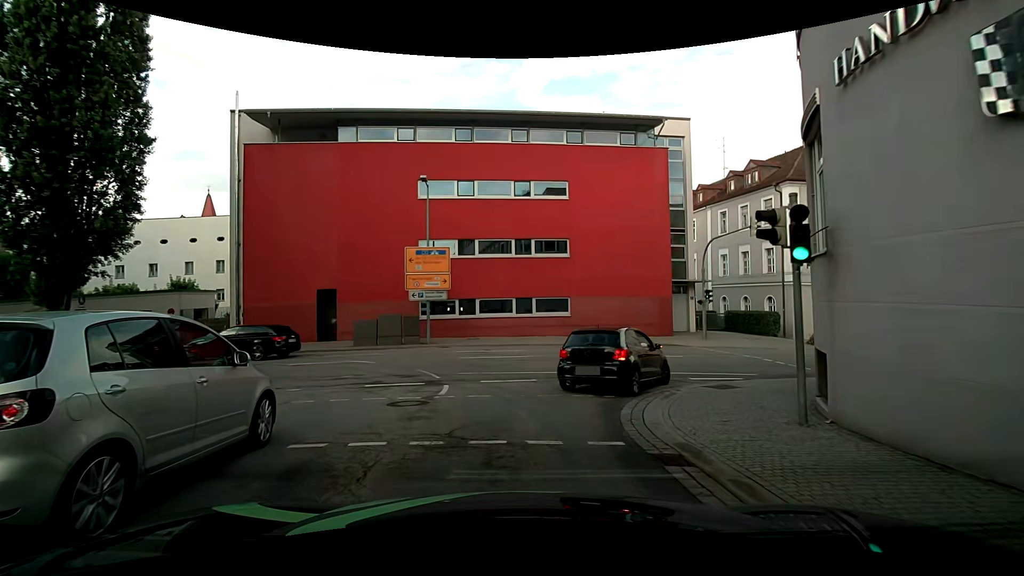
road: tertiary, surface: asphalt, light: Day
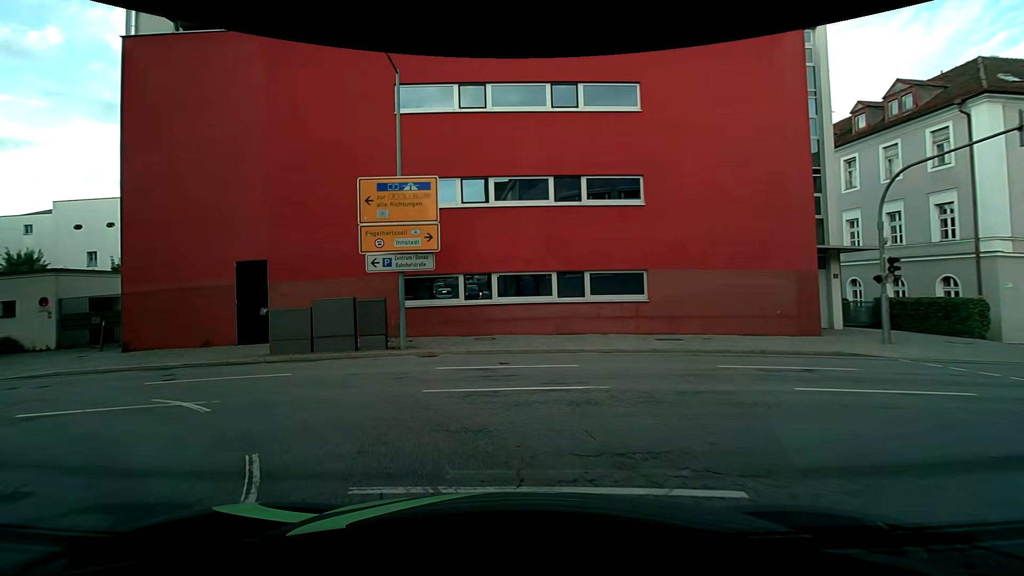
(-0.1, +11.3) m; -2°
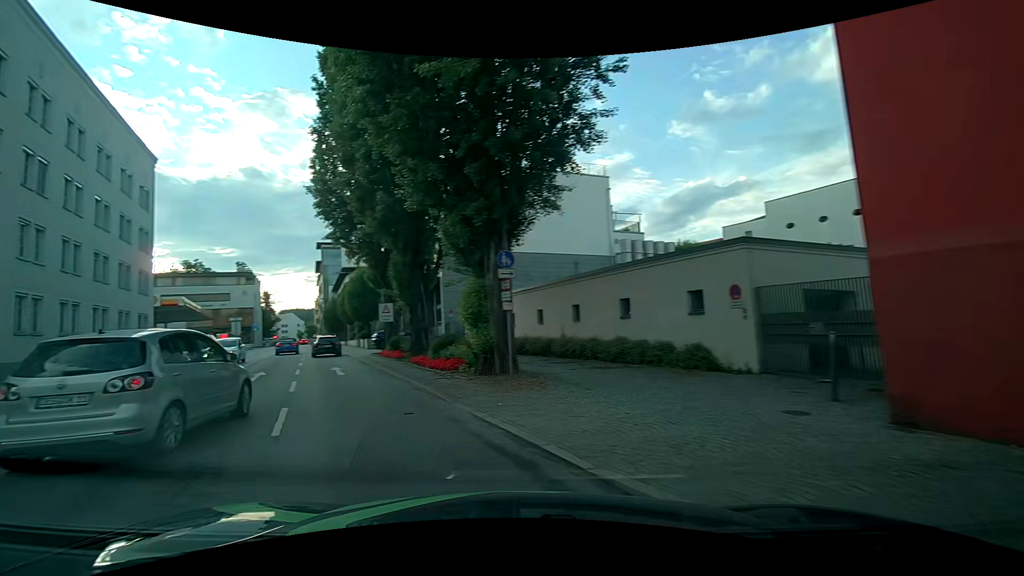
(-7.7, +11.9) m; -73°
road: primary
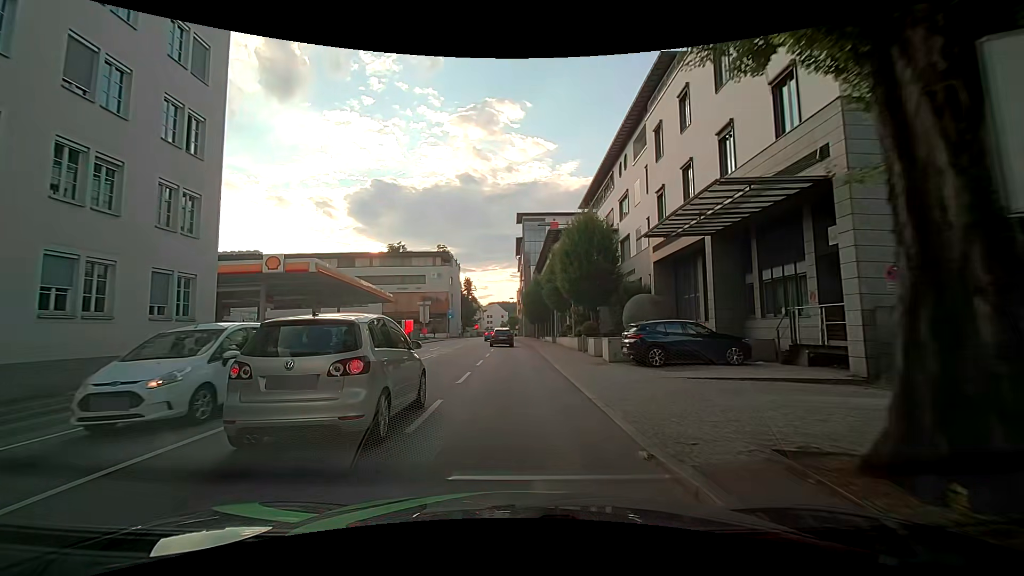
(-8.4, +24.2) m; -22°
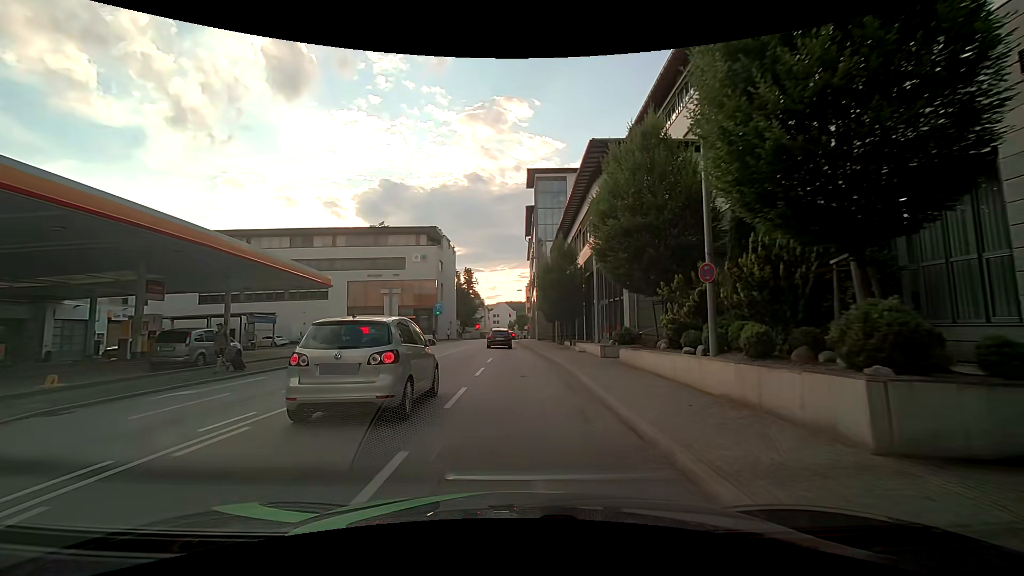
(-0.2, +22.0) m; -1°
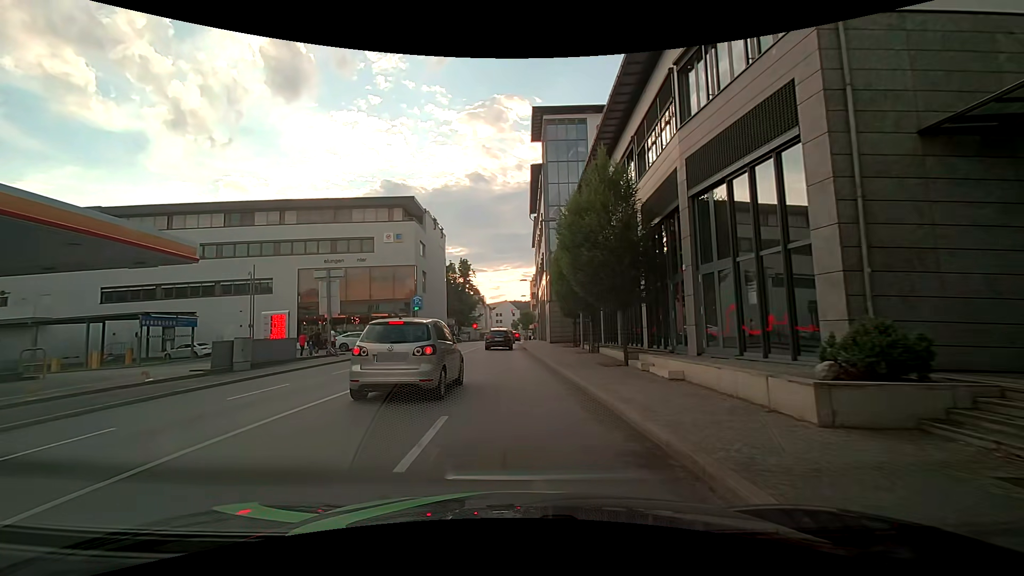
(-0.1, +15.8) m; -1°
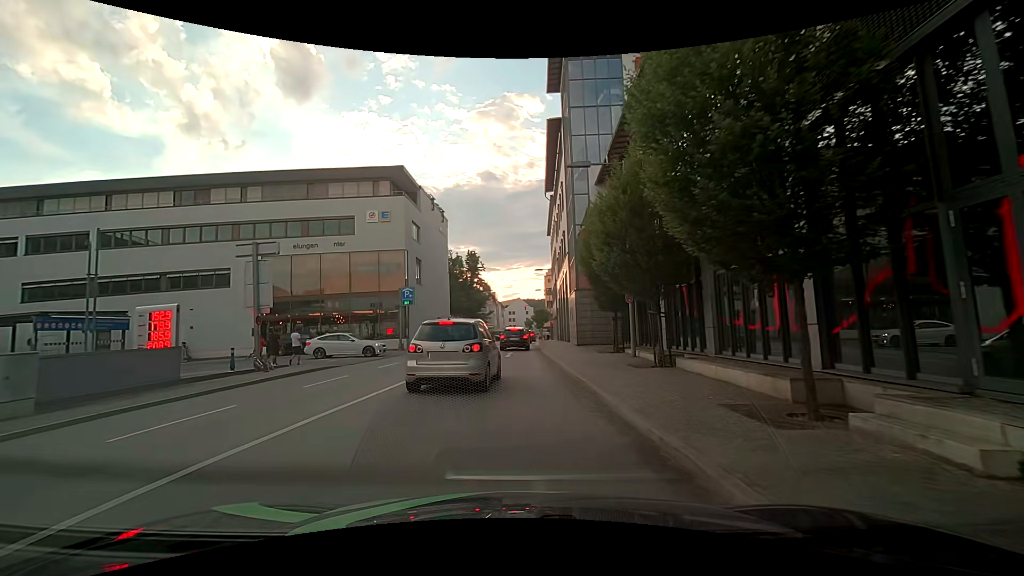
(-0.1, +9.9) m; -1°
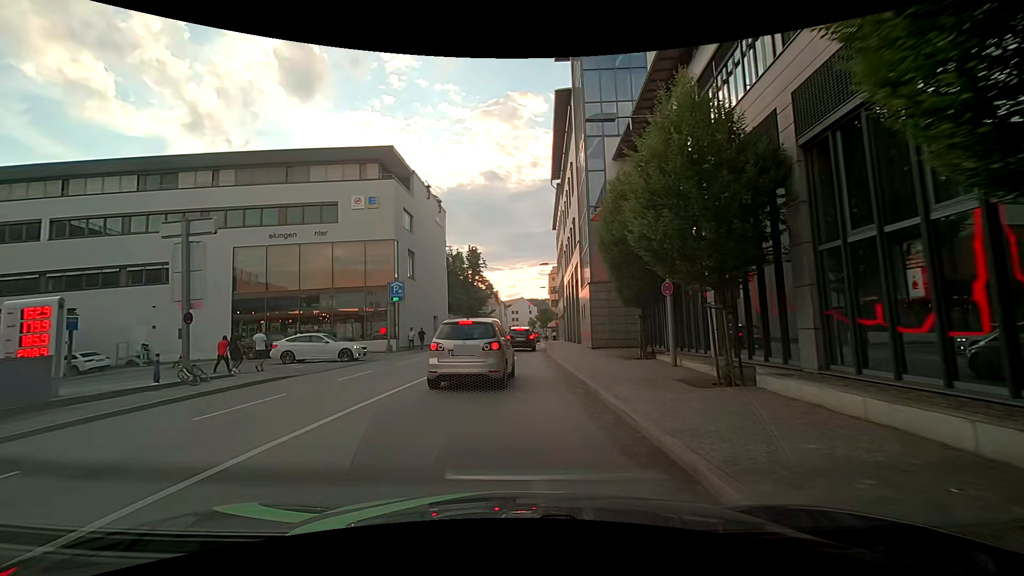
(0.0, +4.6) m; -1°
